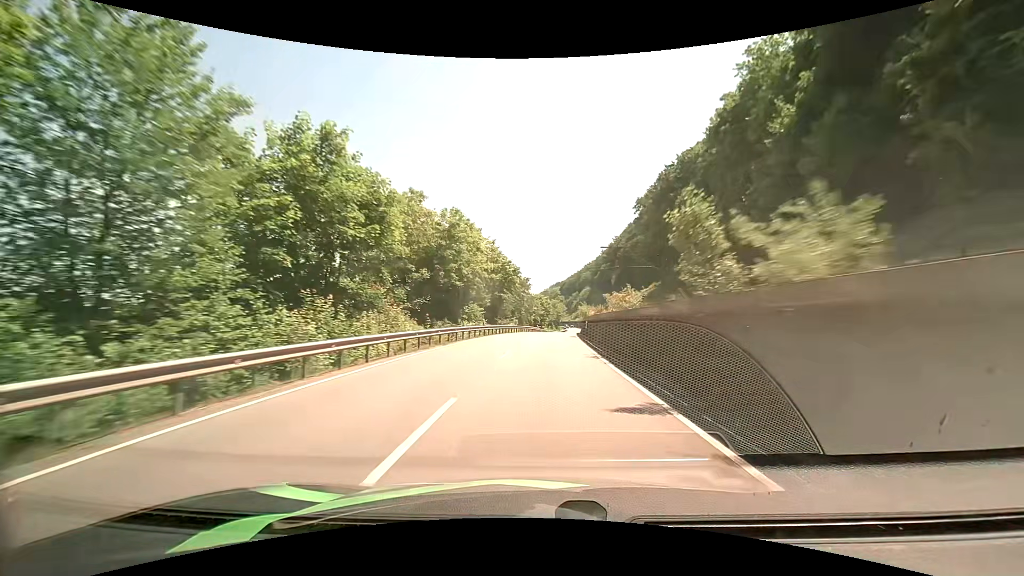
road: primary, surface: asphalt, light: Day
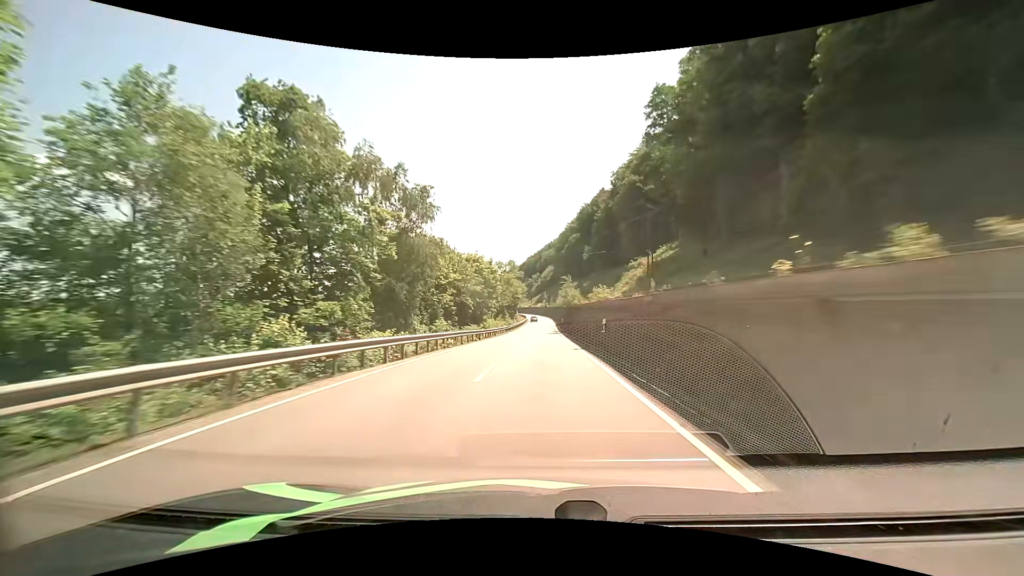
(+3.4, +64.9) m; +5°
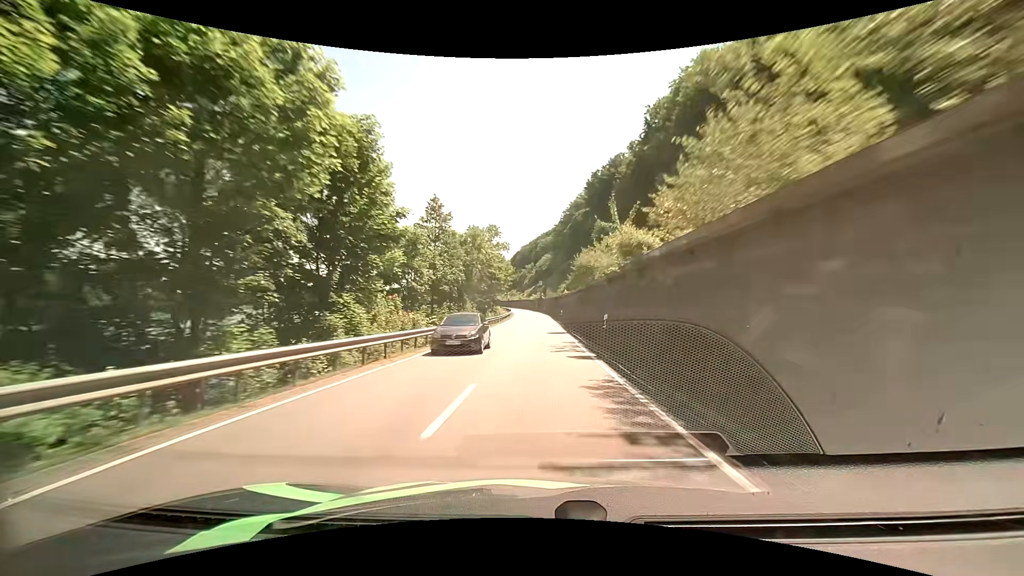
(+0.7, +52.2) m; +1°
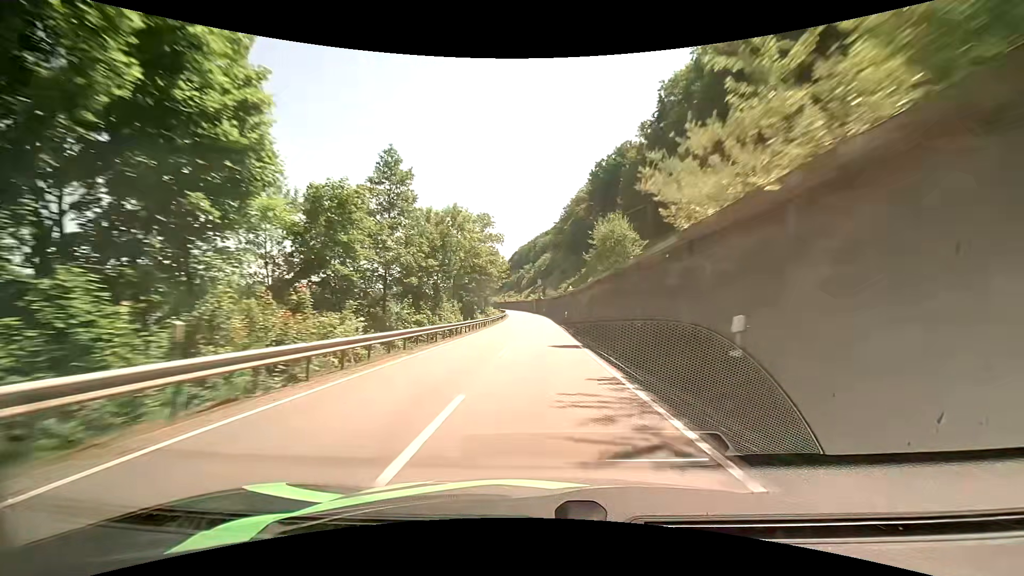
(0.0, +13.5) m; 0°
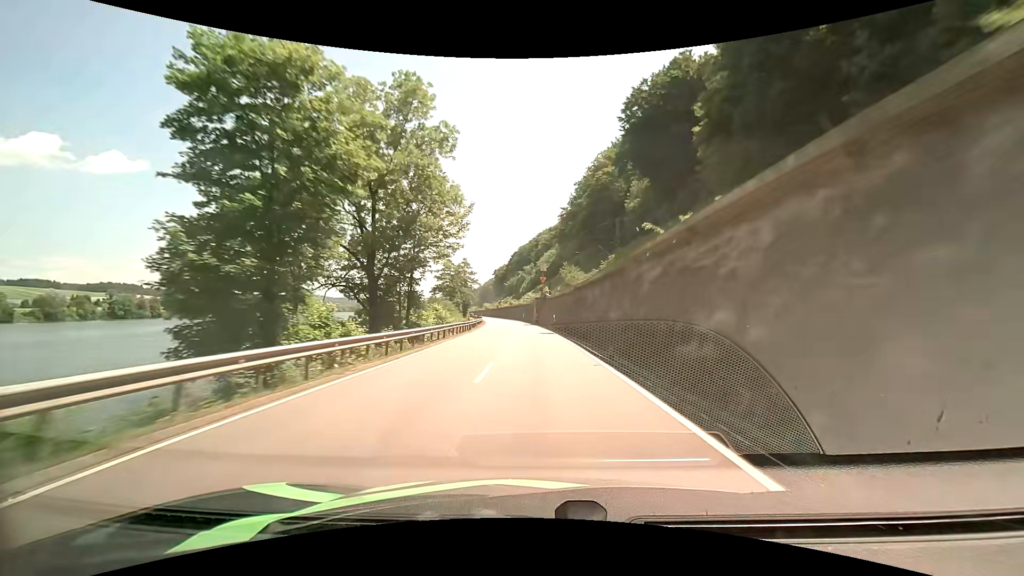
(+0.3, +54.1) m; 0°
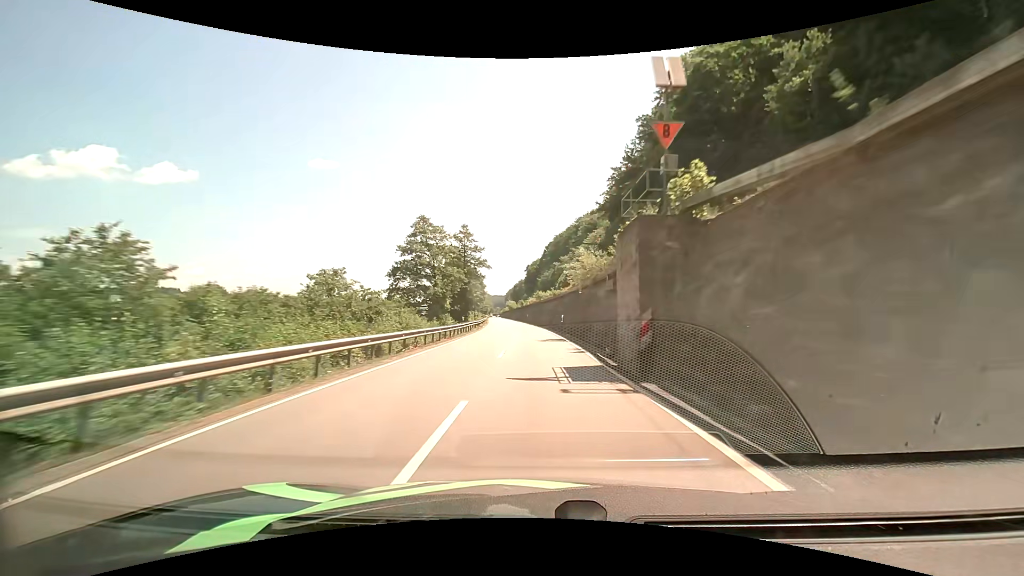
(-1.8, +54.0) m; -4°
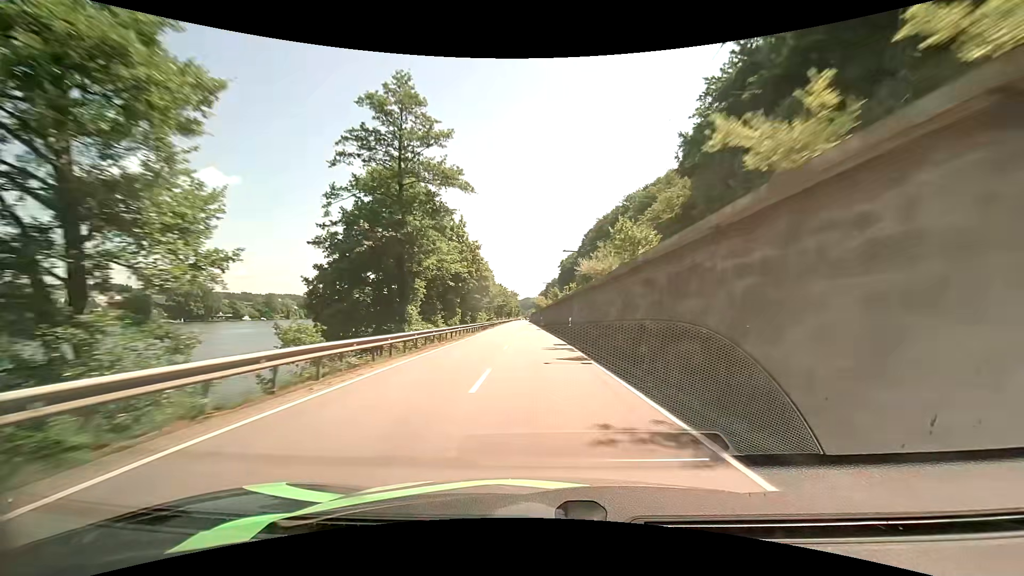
(-2.1, +54.7) m; -4°
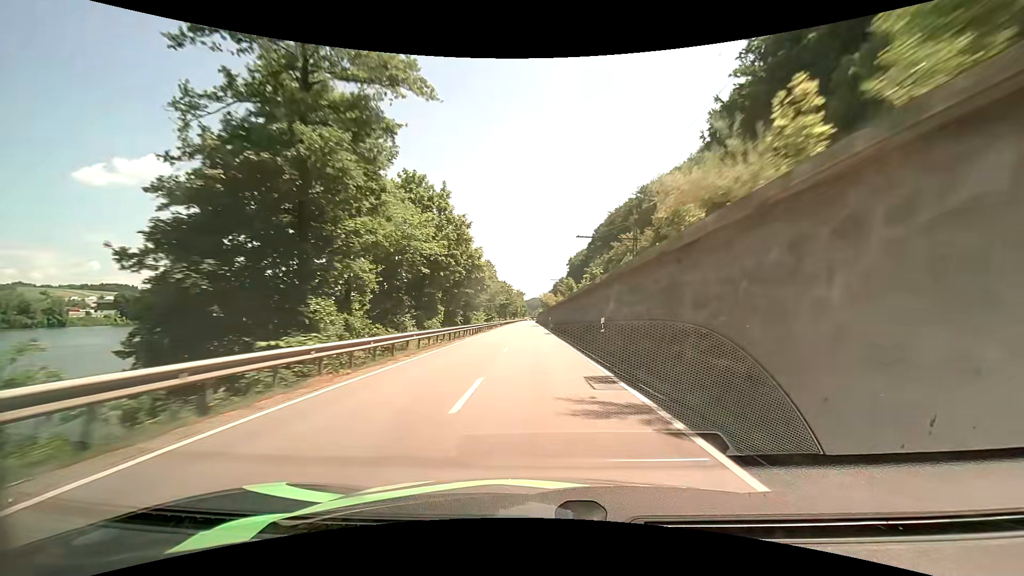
(-0.1, +14.0) m; -1°
(0, +10) (0, +20) (0, +30) (-1, +40) (-1, +50) (-1, +60) (-1, +70) (-2, +80) (-2, +90) (-2, +100) m
